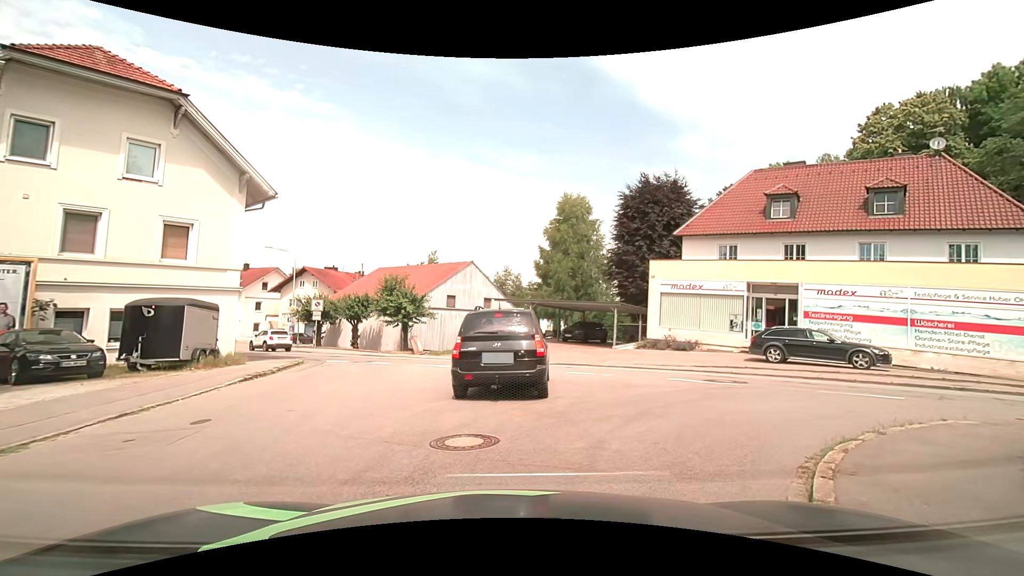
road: residential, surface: asphalt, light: Day
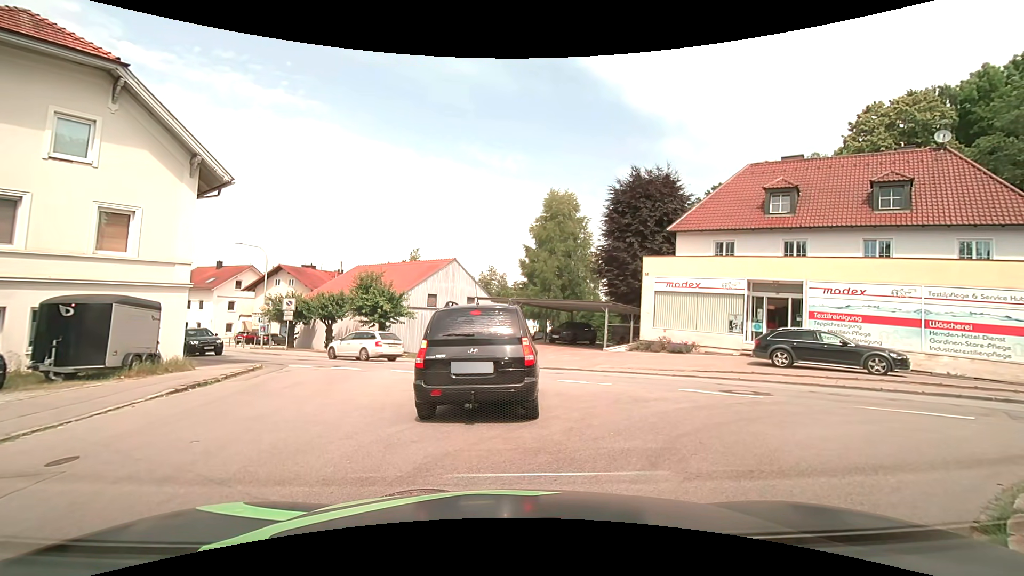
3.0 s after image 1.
(0.0, +1.9) m; 0°
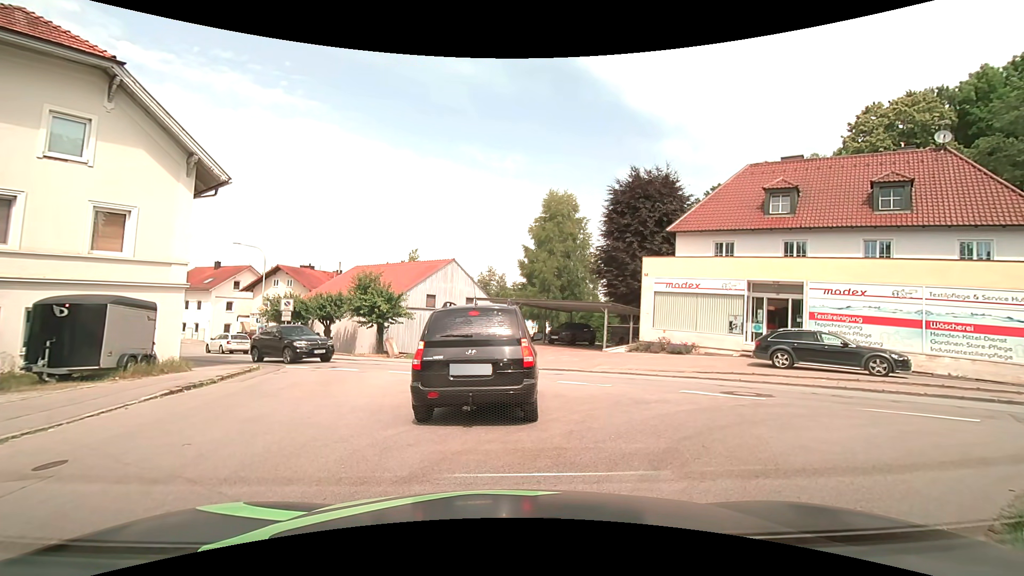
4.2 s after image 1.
(0.0, +0.2) m; 0°
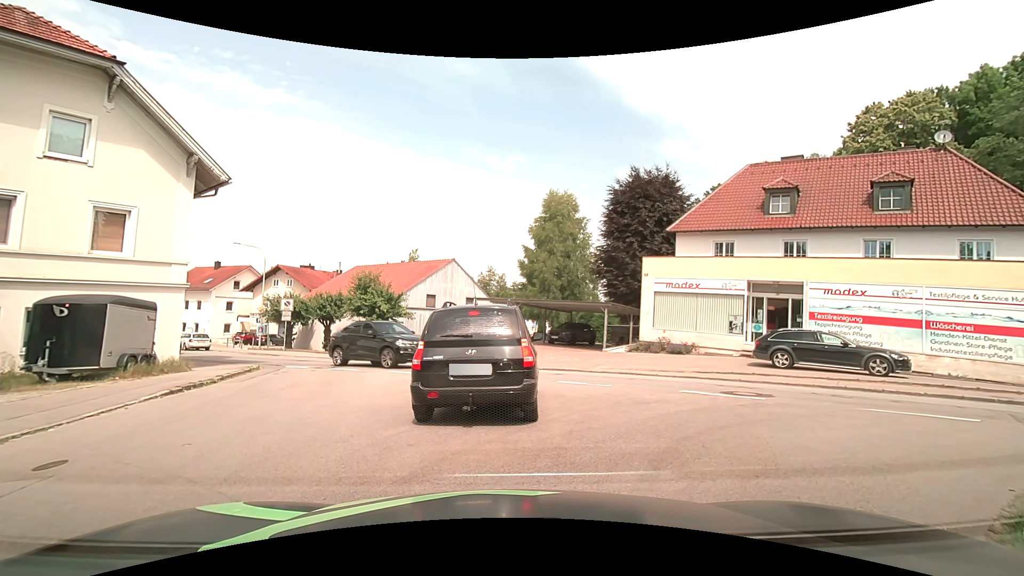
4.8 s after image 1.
(0.0, 0.0) m; 0°
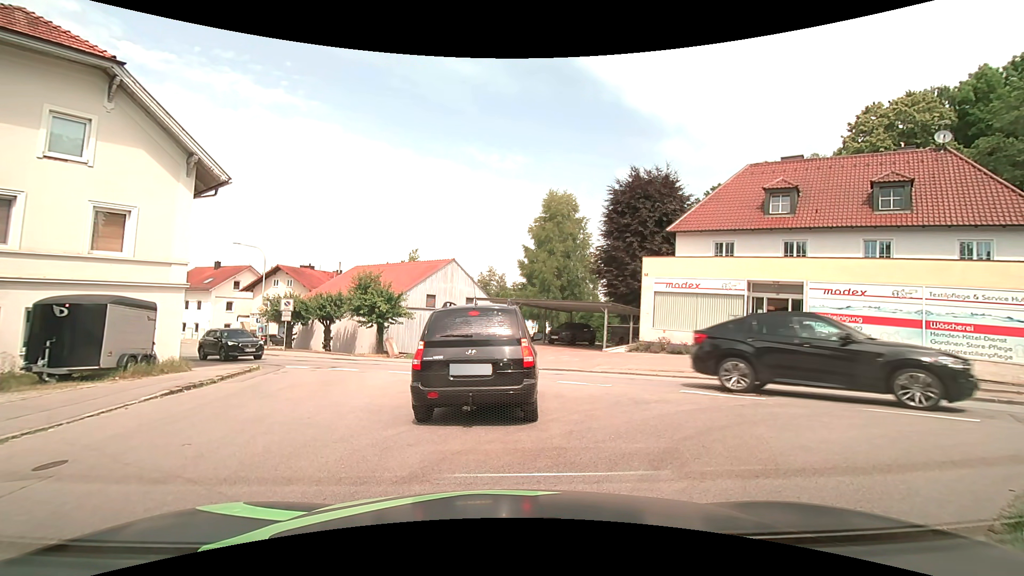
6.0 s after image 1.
(0.0, 0.0) m; 0°
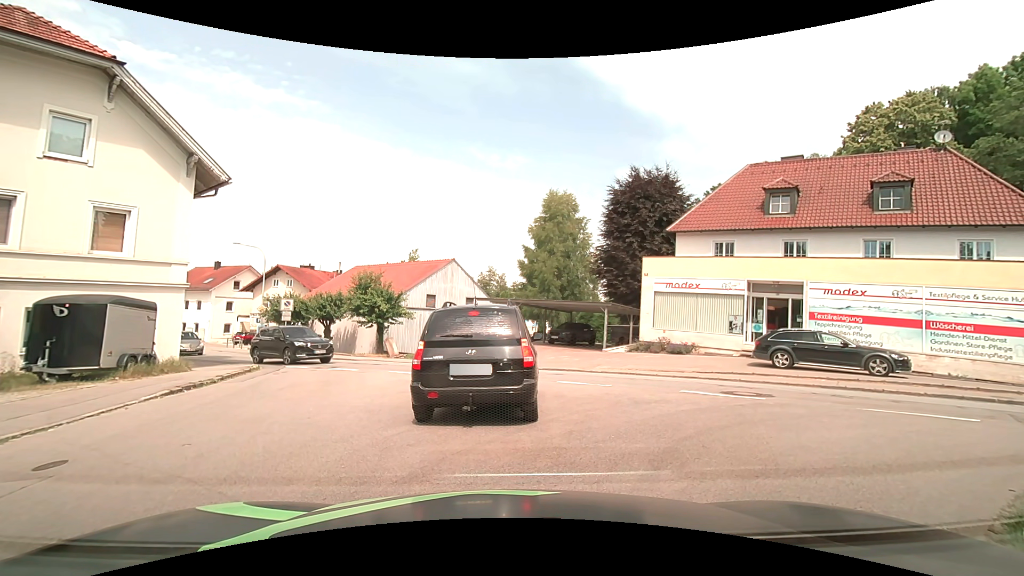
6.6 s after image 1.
(0.0, 0.0) m; 0°
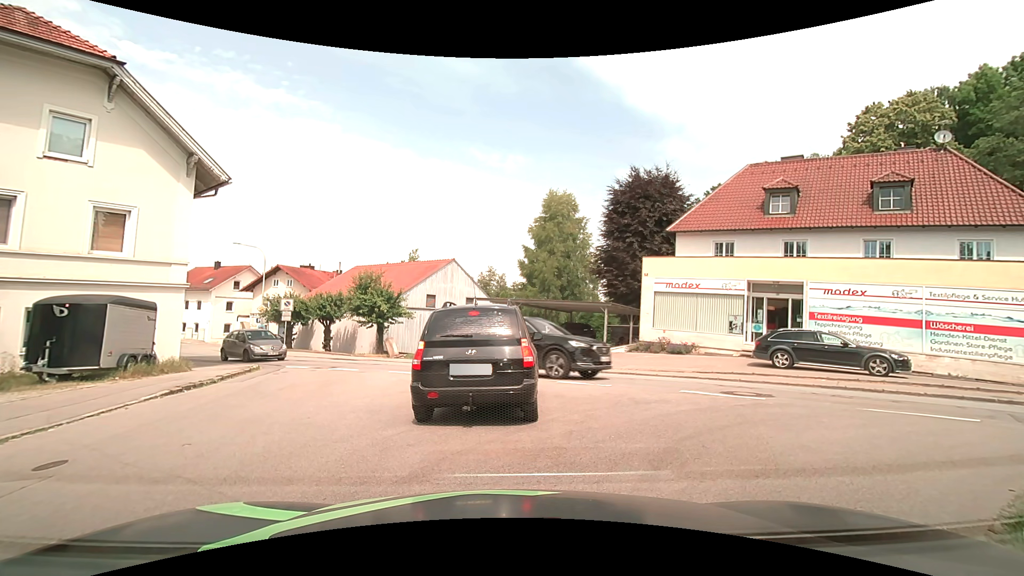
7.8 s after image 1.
(0.0, 0.0) m; 0°
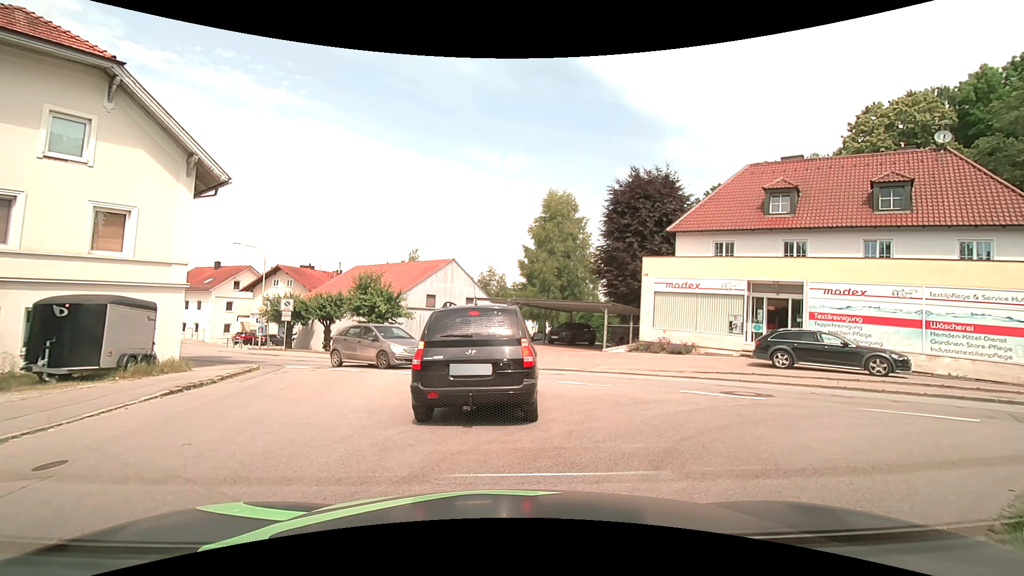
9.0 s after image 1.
(0.0, 0.0) m; 0°
